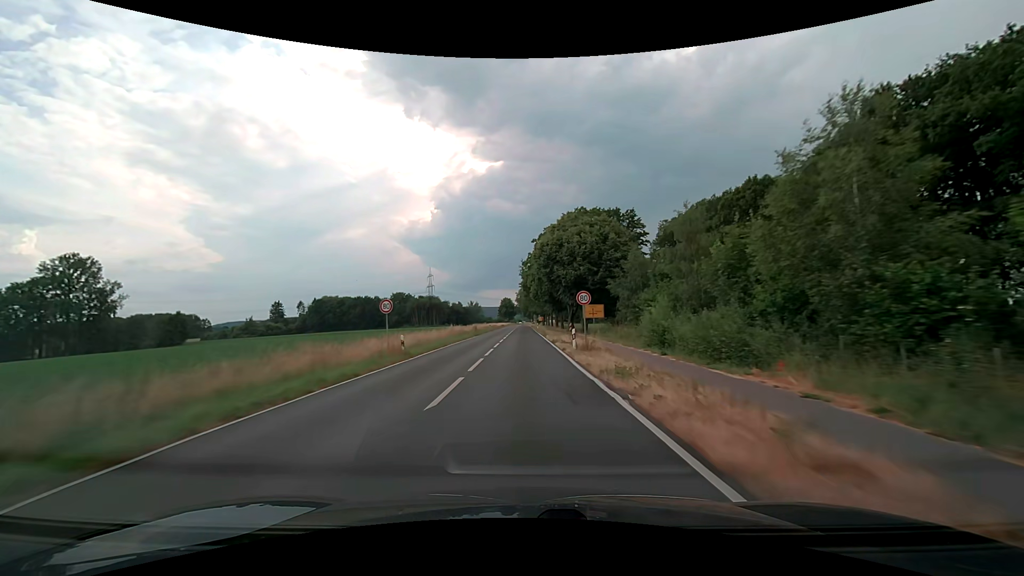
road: secondary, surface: asphalt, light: Day
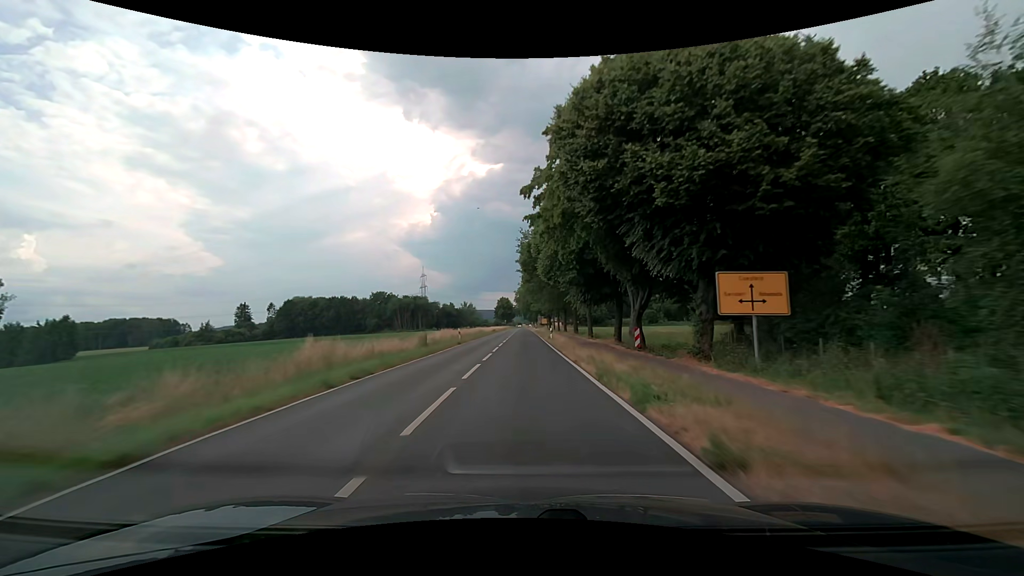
(0.0, +36.9) m; 0°
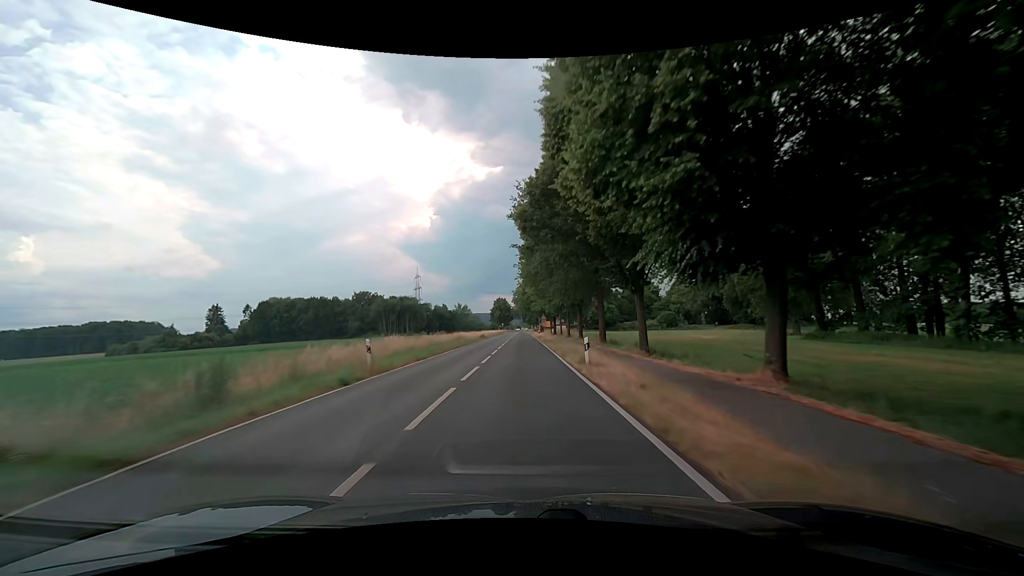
(+0.1, +23.5) m; +1°
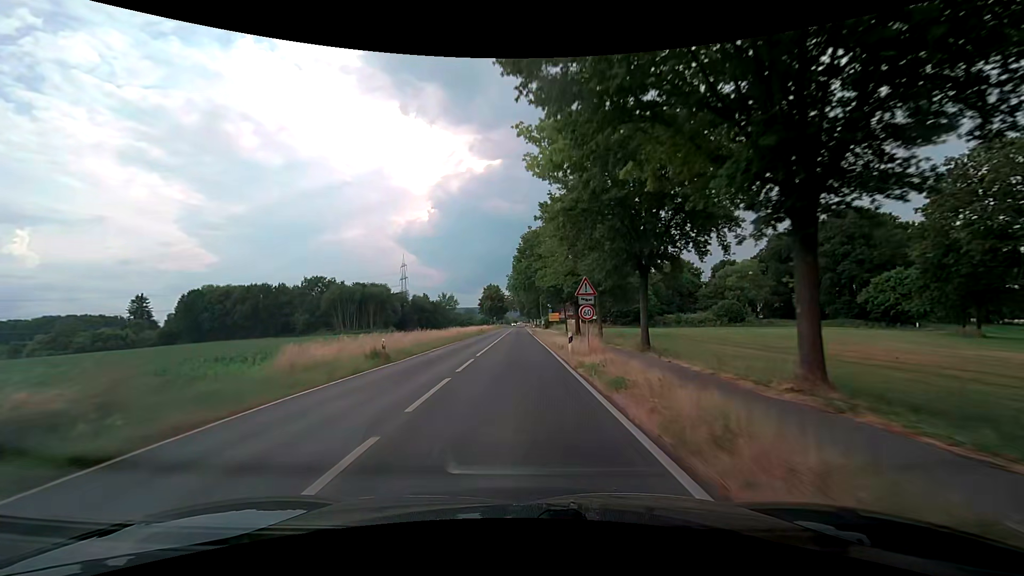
(-0.2, +46.8) m; 0°
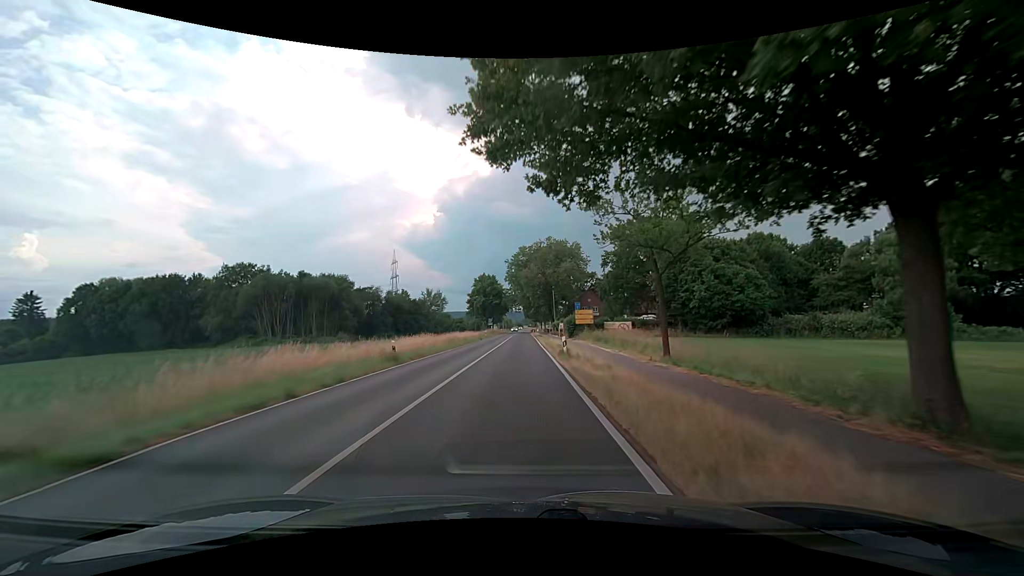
(-0.1, +47.9) m; -1°
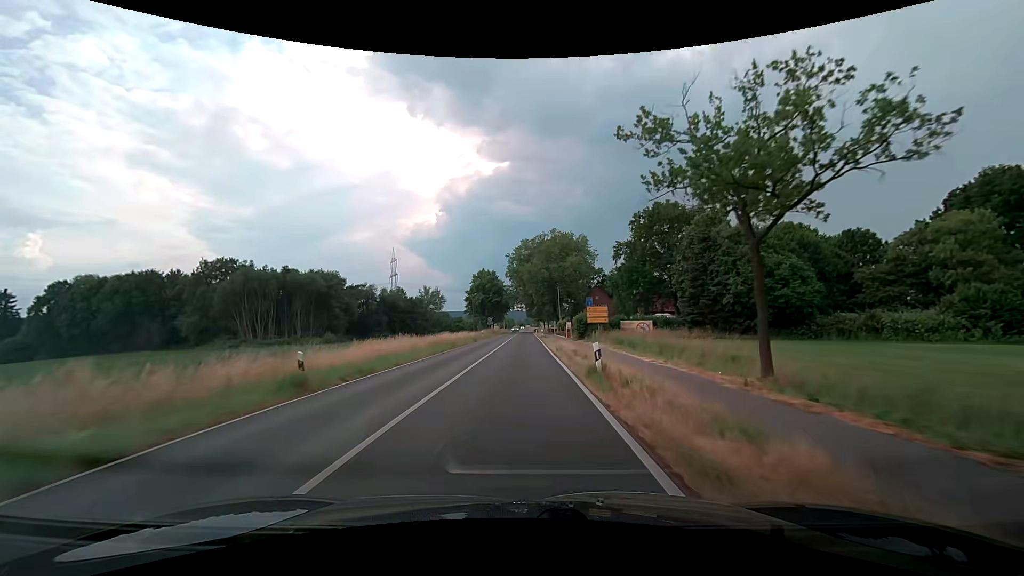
(+0.1, +9.2) m; +1°
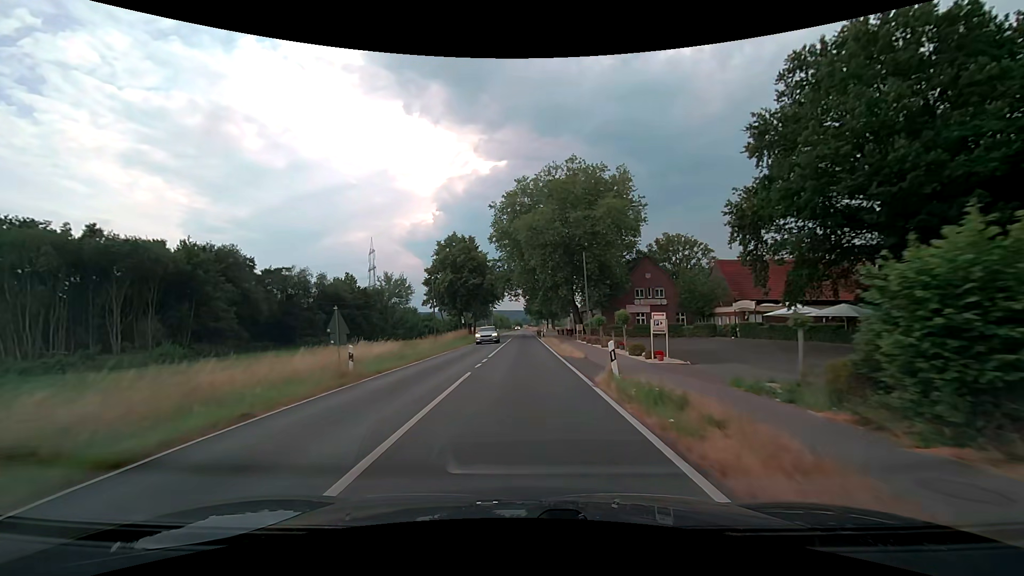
(-0.3, +47.1) m; 0°
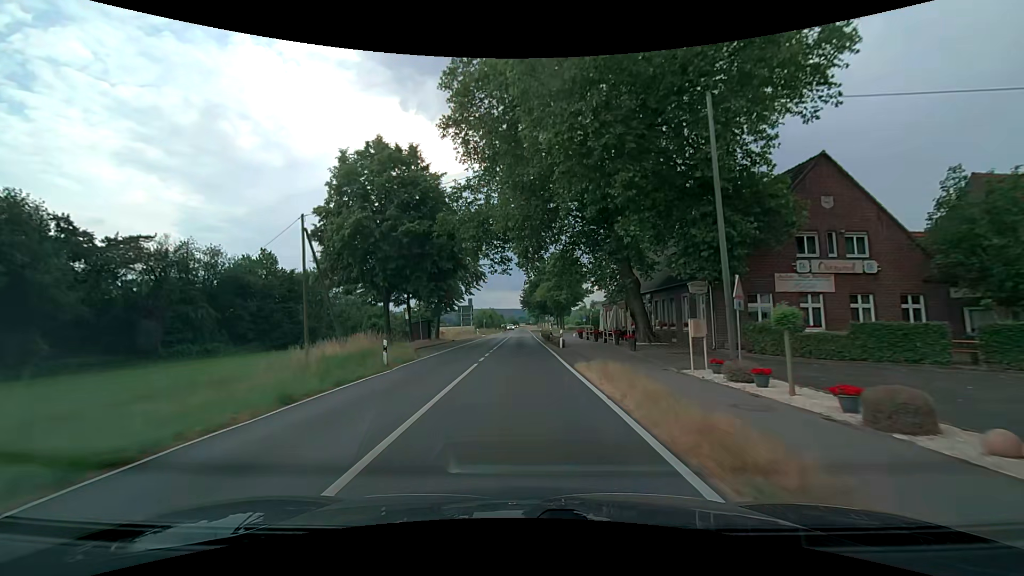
(-0.1, +38.0) m; 0°
(0, +10) (0, +20) (0, +30) (0, +40) (0, +50) (0, +60) (0, +70) (0, +80) (0, +90) (-1, +100) m
